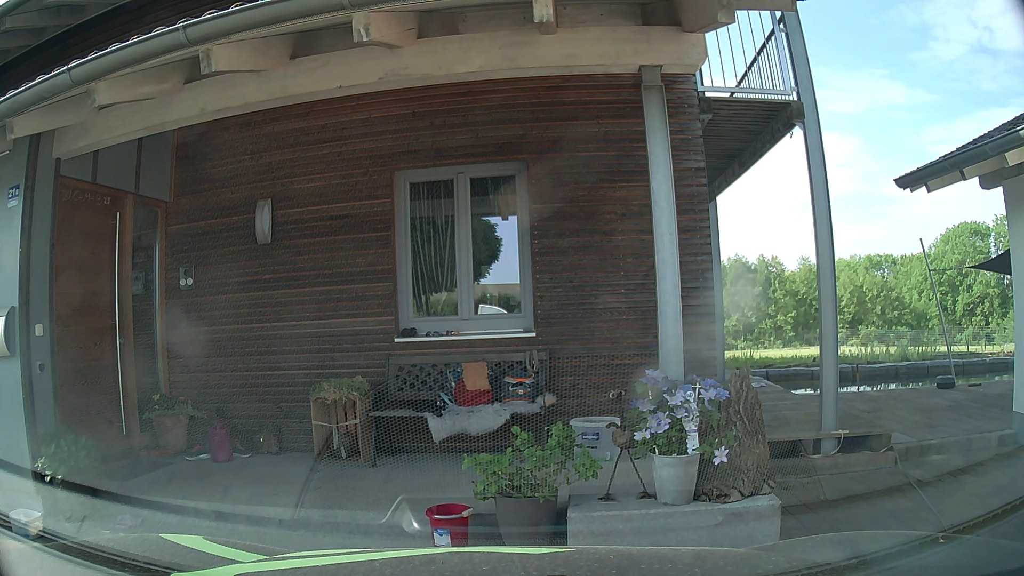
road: unclassified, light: Day
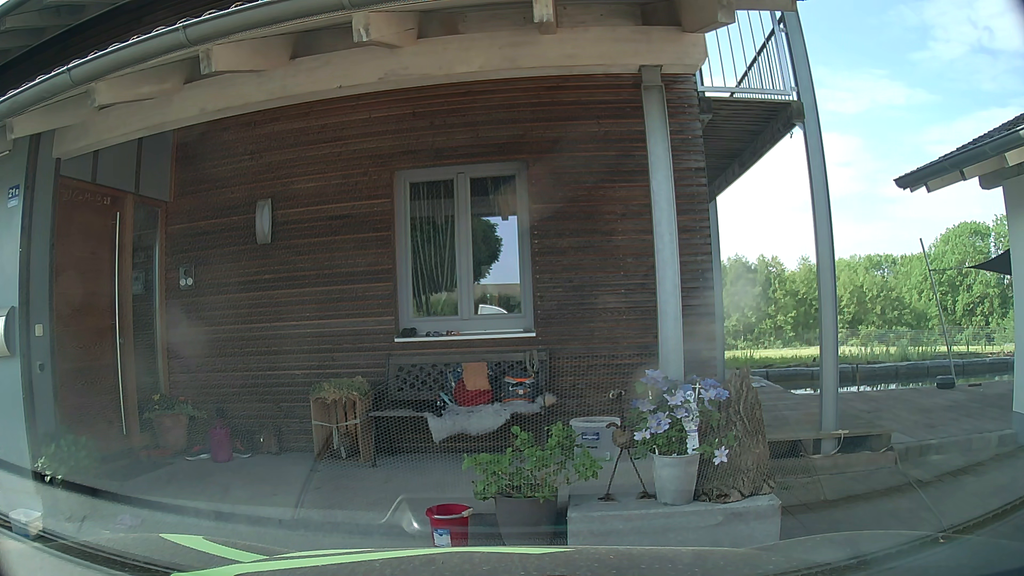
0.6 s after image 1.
(0.0, 0.0) m; 0°
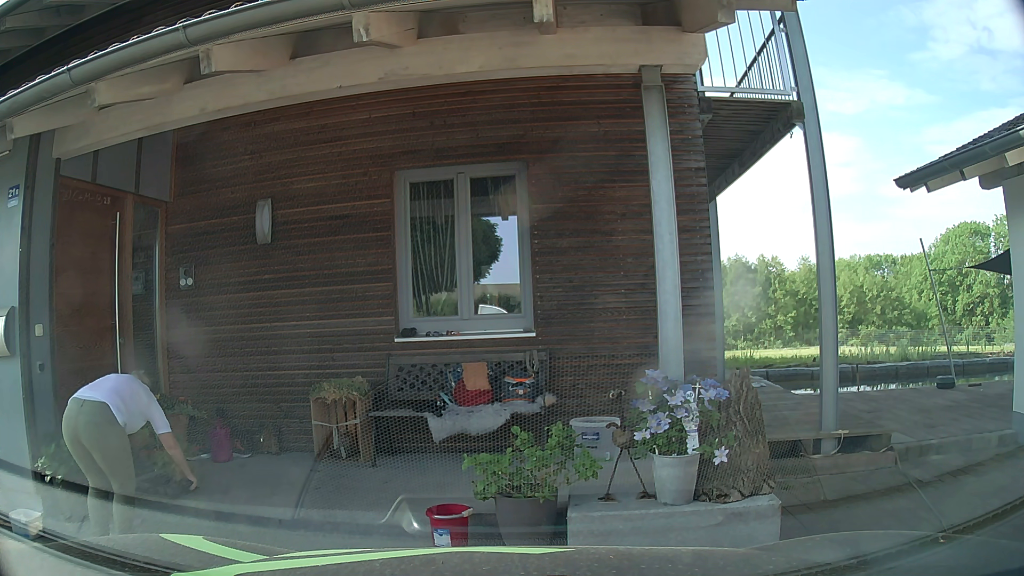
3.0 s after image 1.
(0.0, 0.0) m; 0°
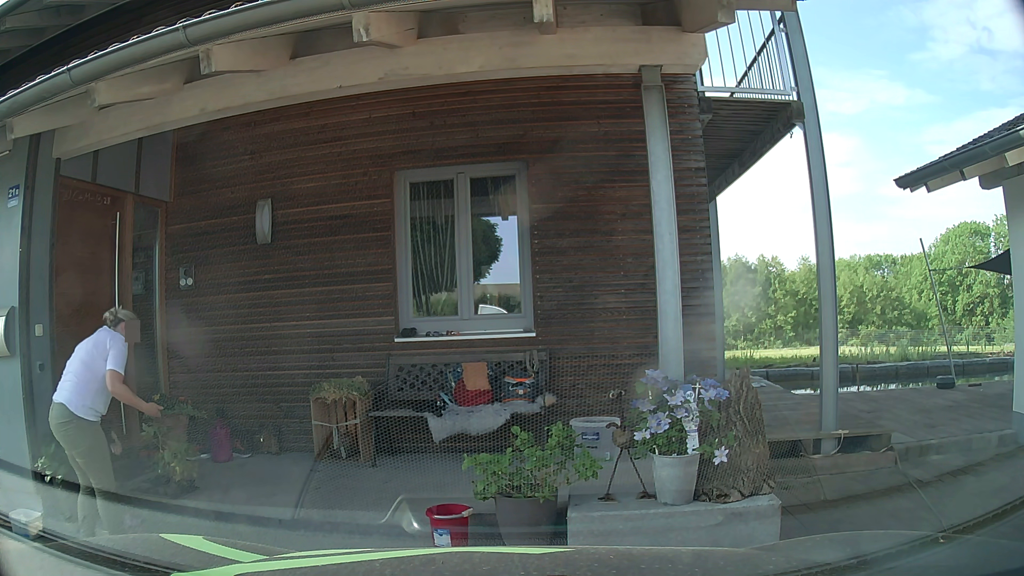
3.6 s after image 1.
(0.0, 0.0) m; 0°
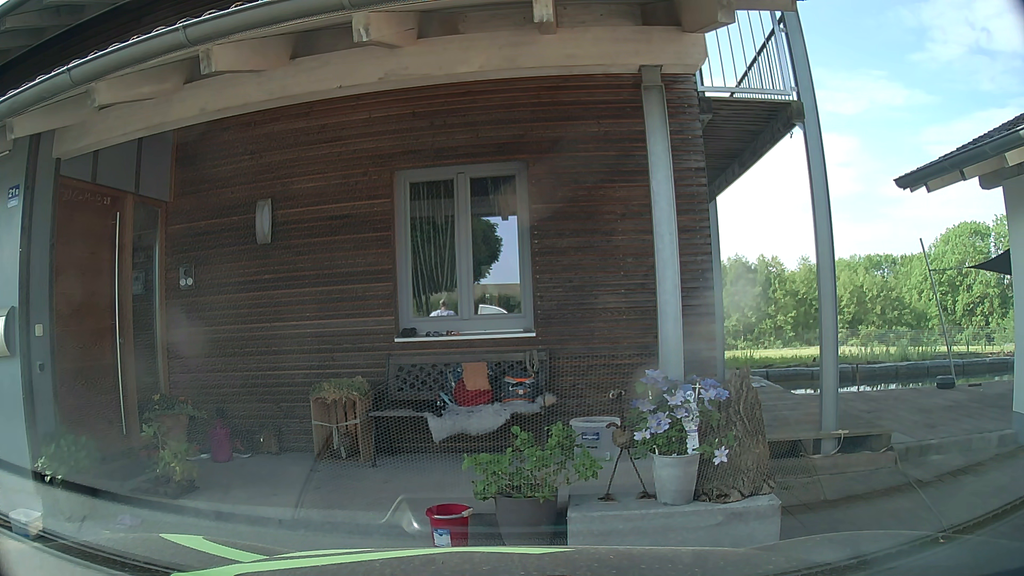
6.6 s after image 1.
(0.0, 0.0) m; 0°
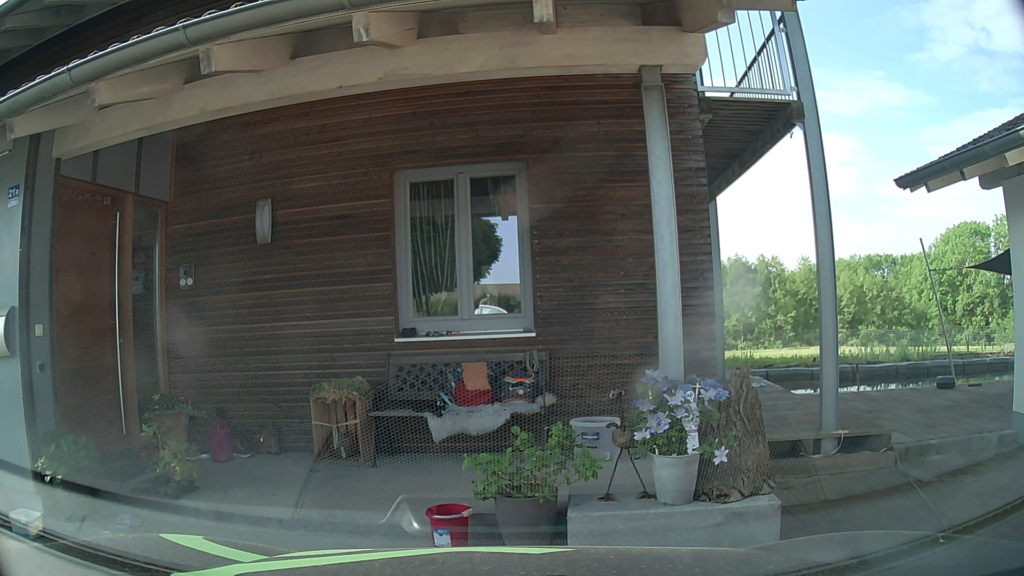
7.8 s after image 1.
(0.0, 0.0) m; 0°
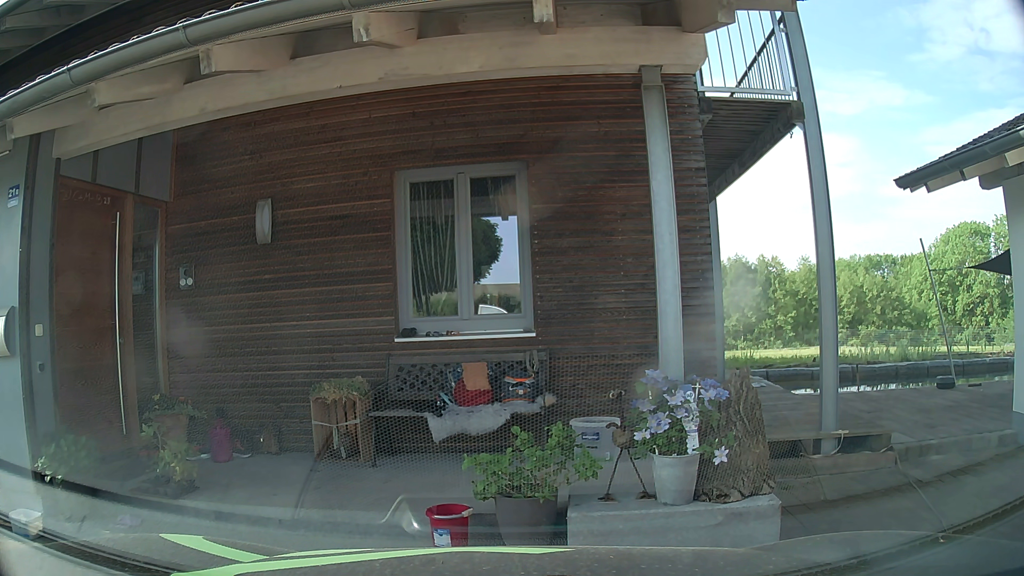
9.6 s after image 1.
(0.0, 0.0) m; 0°
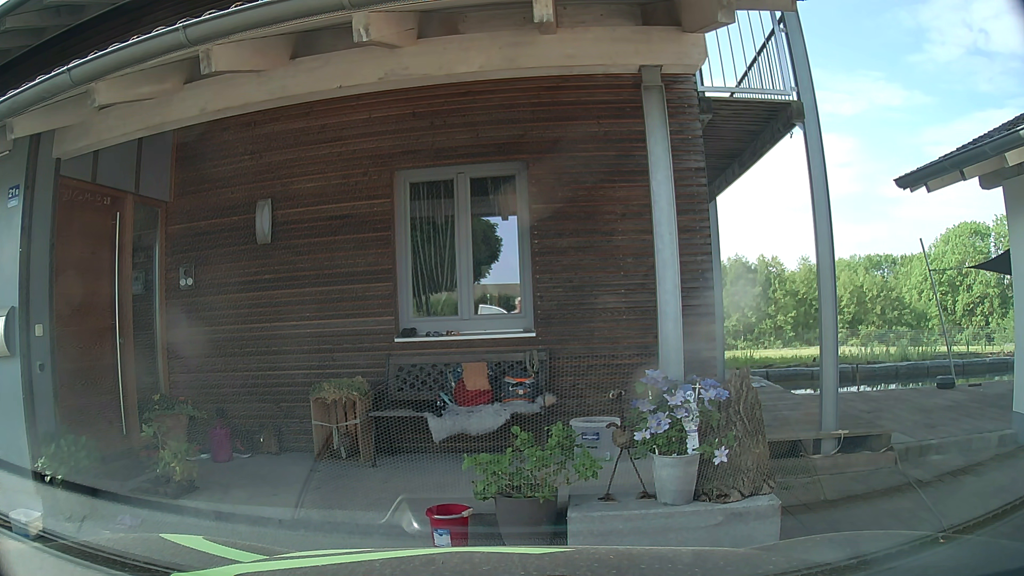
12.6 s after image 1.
(0.0, +0.1) m; 0°
